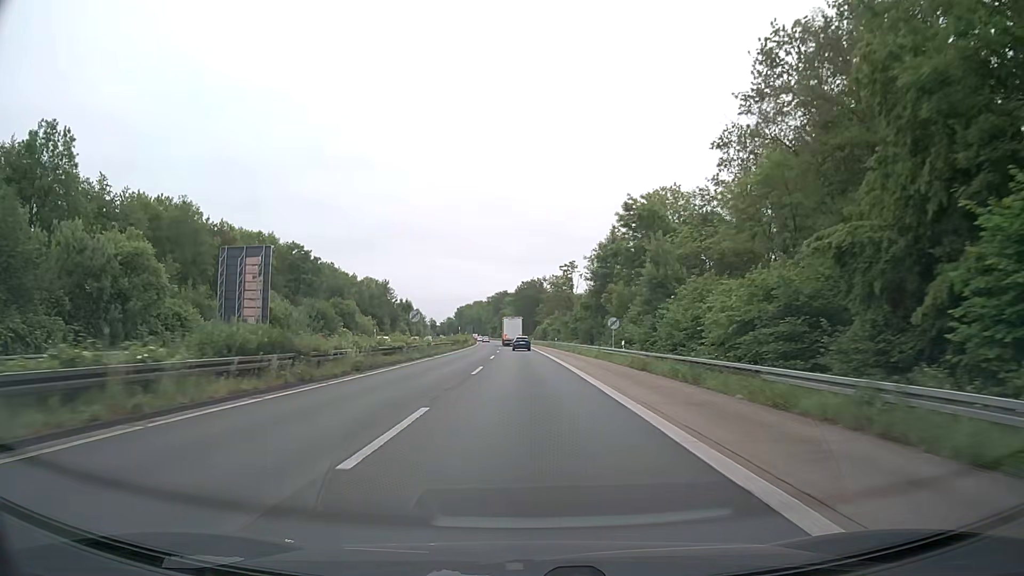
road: trunk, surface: asphalt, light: Day
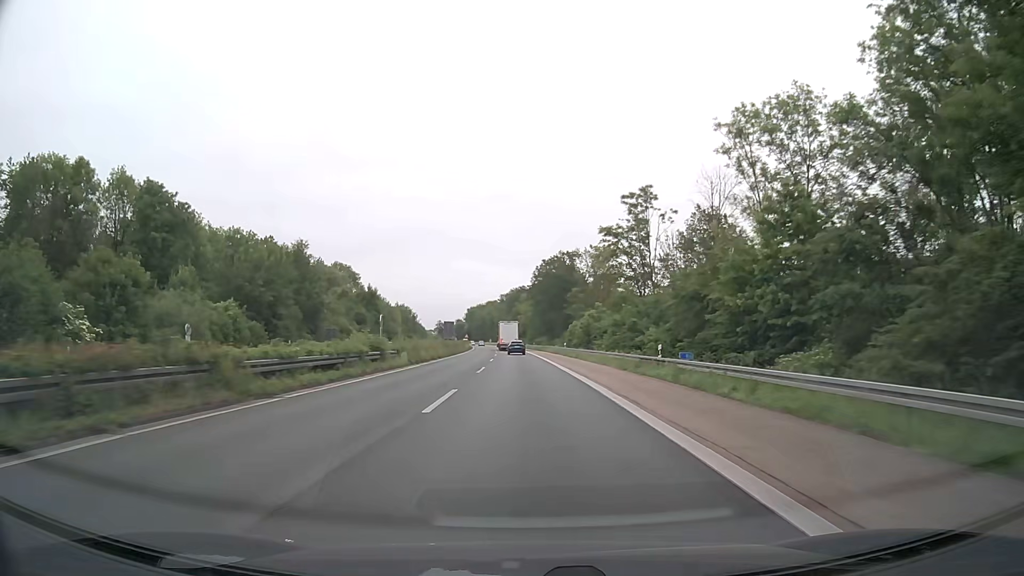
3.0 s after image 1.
(-0.9, +66.9) m; -2°
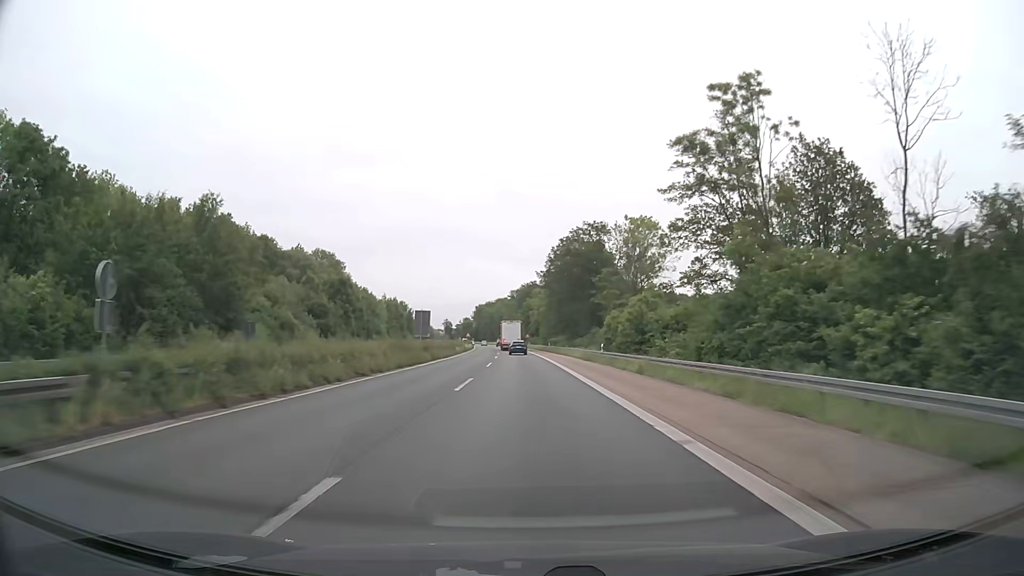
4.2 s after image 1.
(-0.1, +28.6) m; -1°
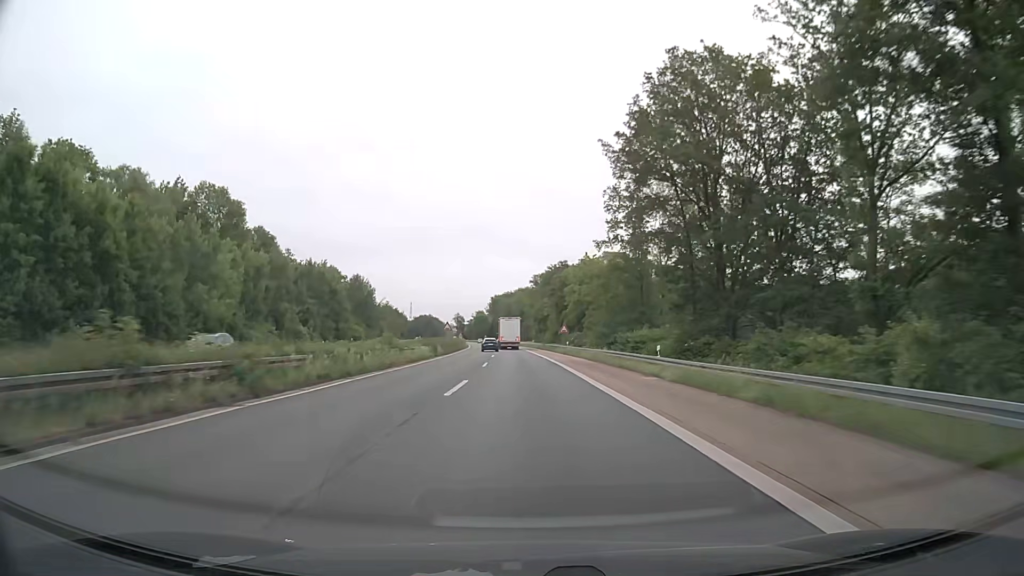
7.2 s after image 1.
(-1.8, +75.0) m; -2°
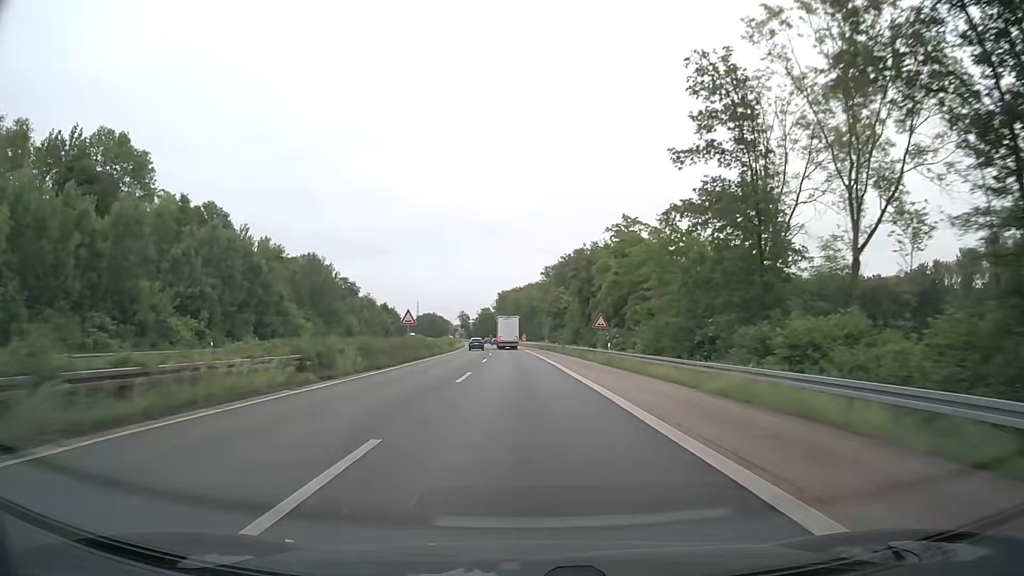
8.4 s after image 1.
(-0.2, +30.8) m; -1°
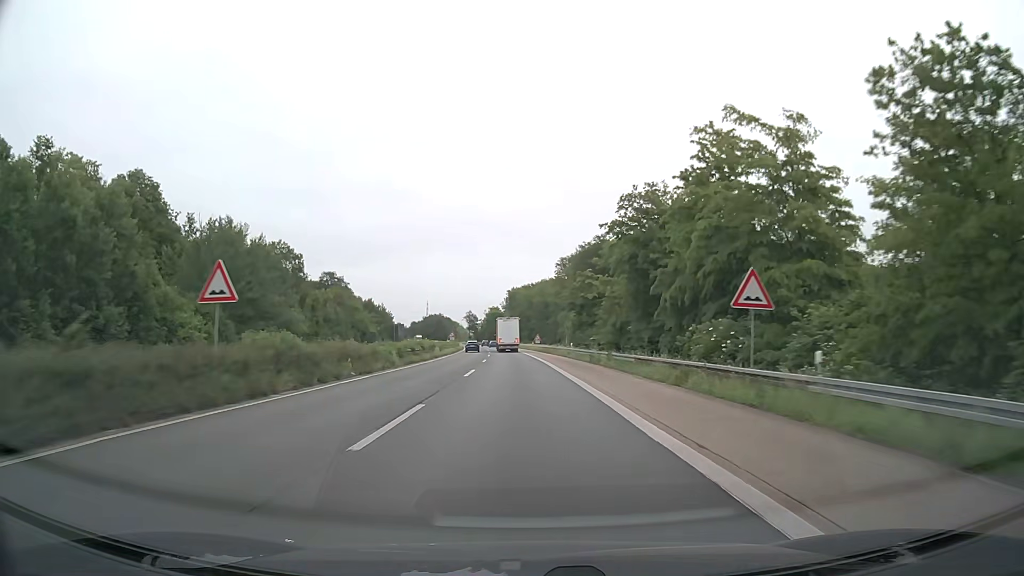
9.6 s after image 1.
(-0.2, +31.0) m; -1°
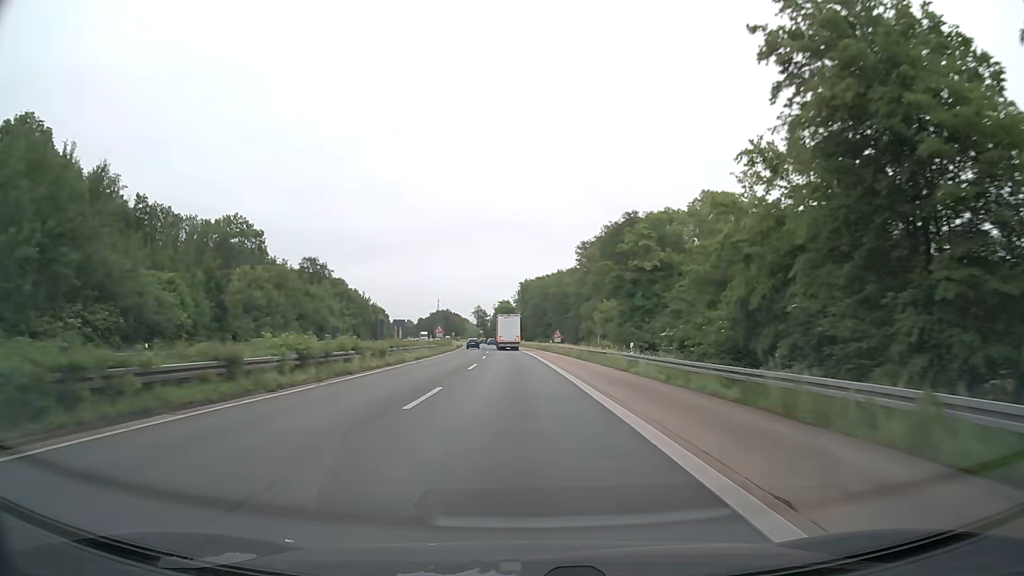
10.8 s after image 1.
(-0.2, +31.2) m; -1°
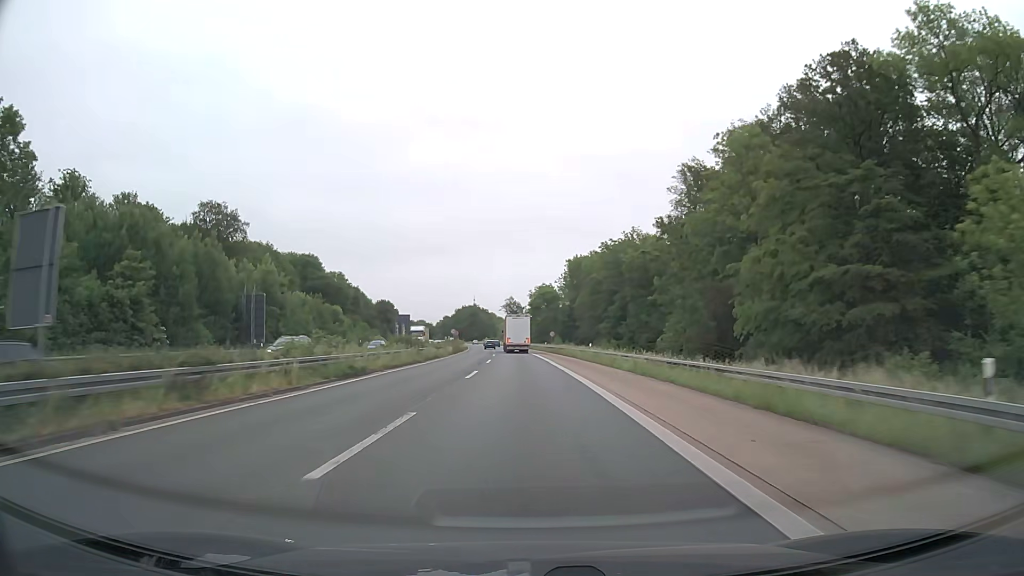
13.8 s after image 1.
(-2.5, +78.5) m; -4°
(0, +10) (0, +20) (0, +30) (-1, +40) (-1, +50) (-1, +60) (-2, +70) (-2, +80) (-3, +90) (-3, +100) m
